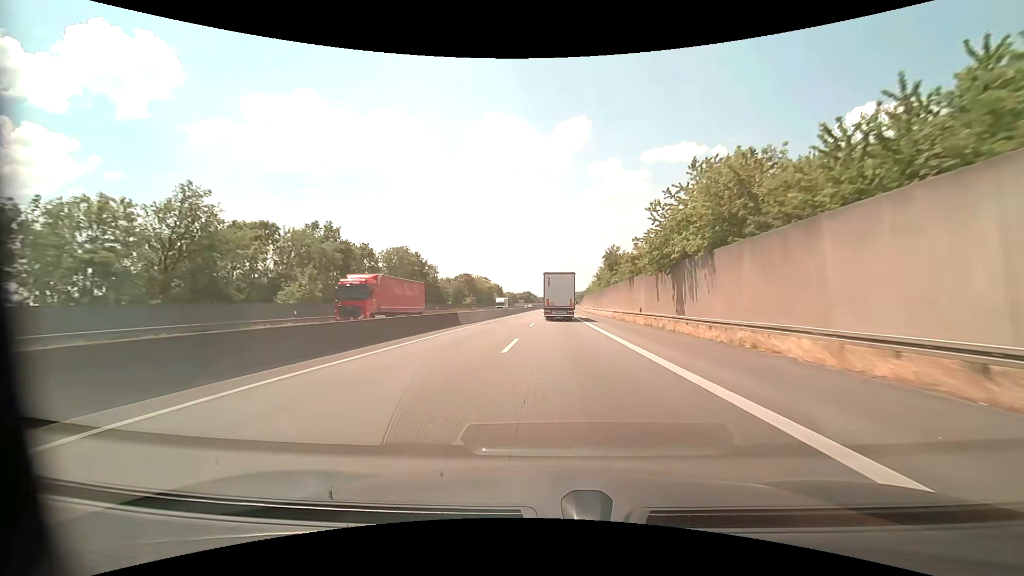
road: motorway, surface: asphalt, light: Day
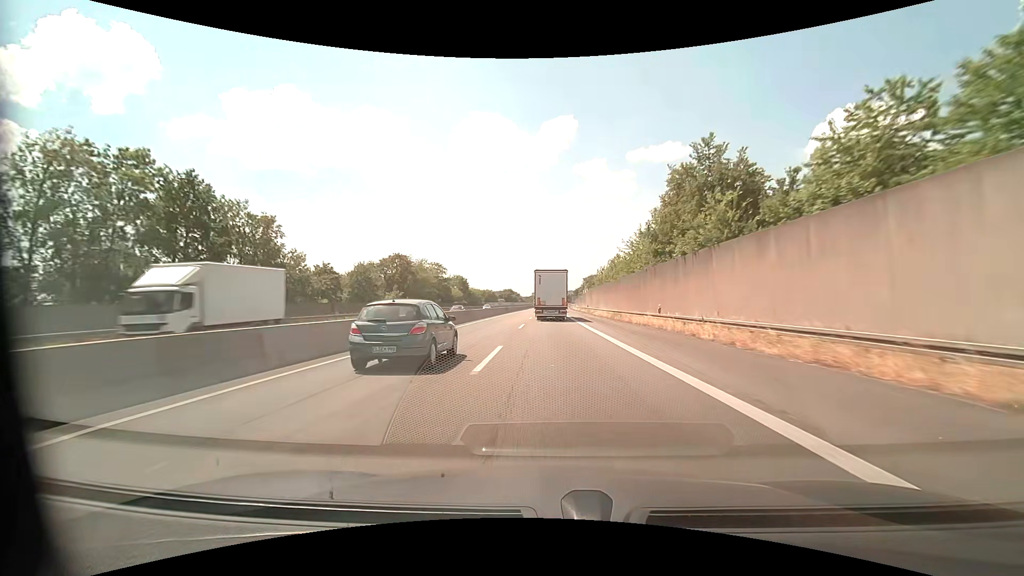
(+1.0, +57.7) m; +2°
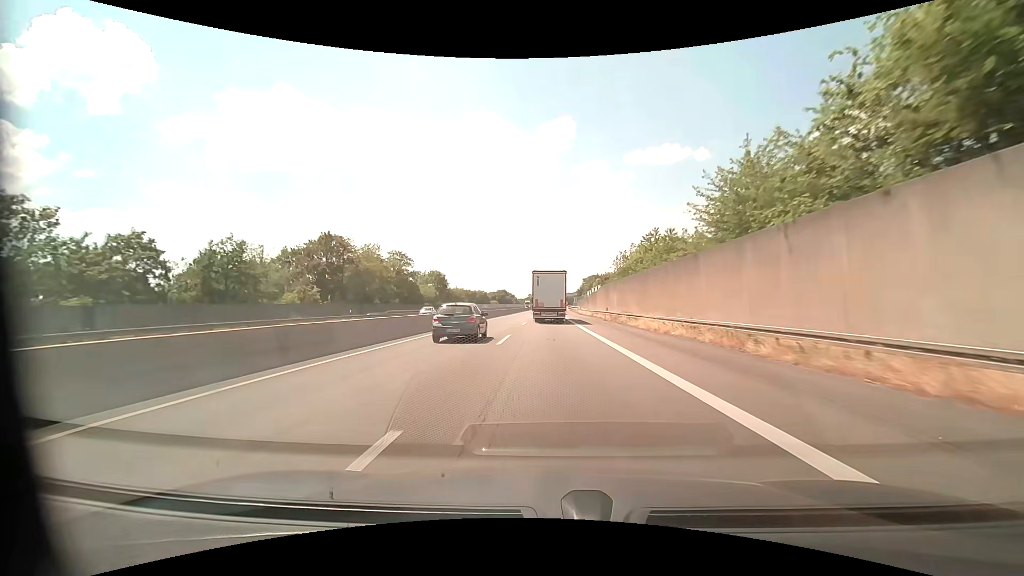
(+0.1, +28.5) m; 0°
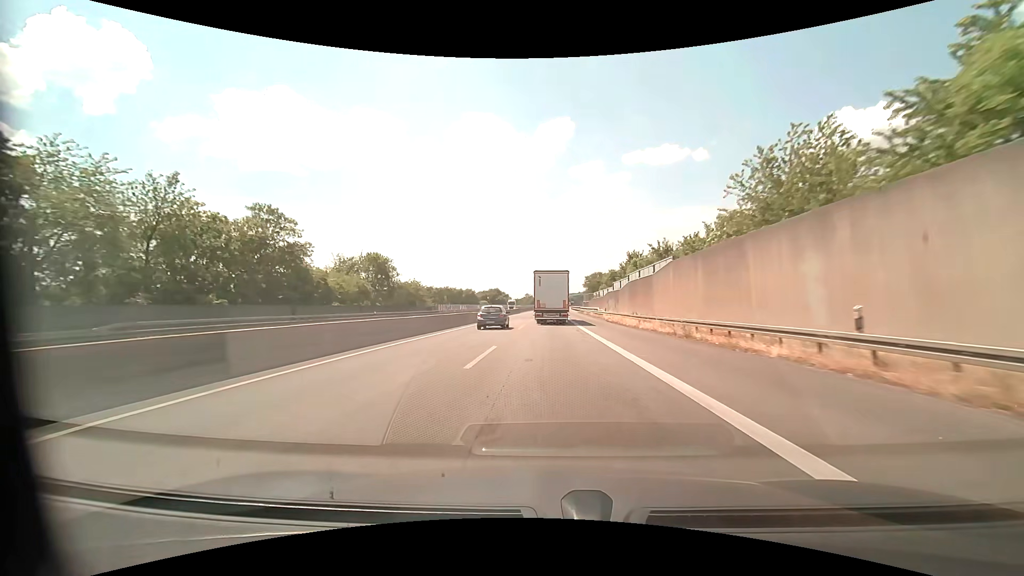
(+0.1, +42.4) m; 0°
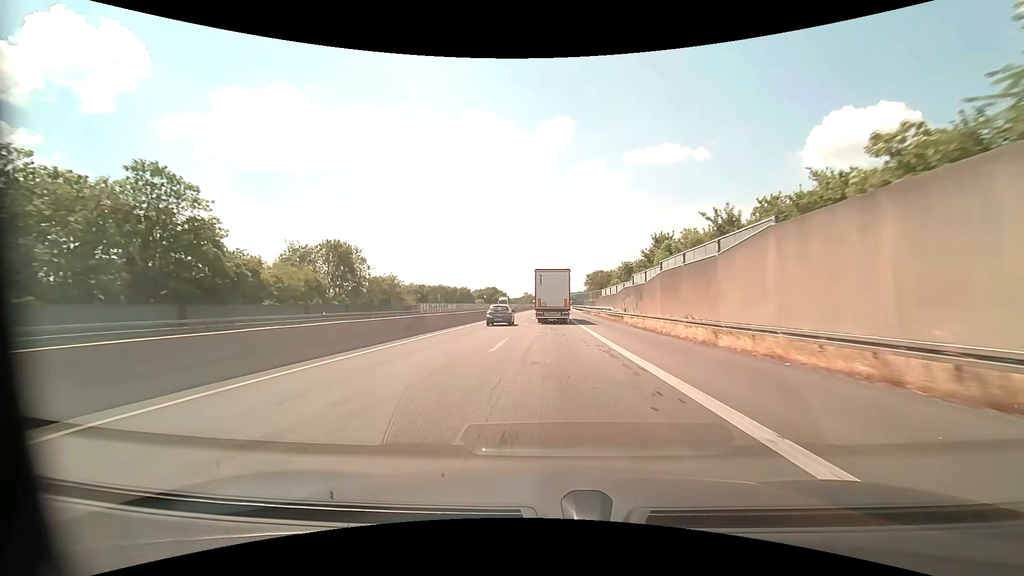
(0.0, +14.0) m; 0°
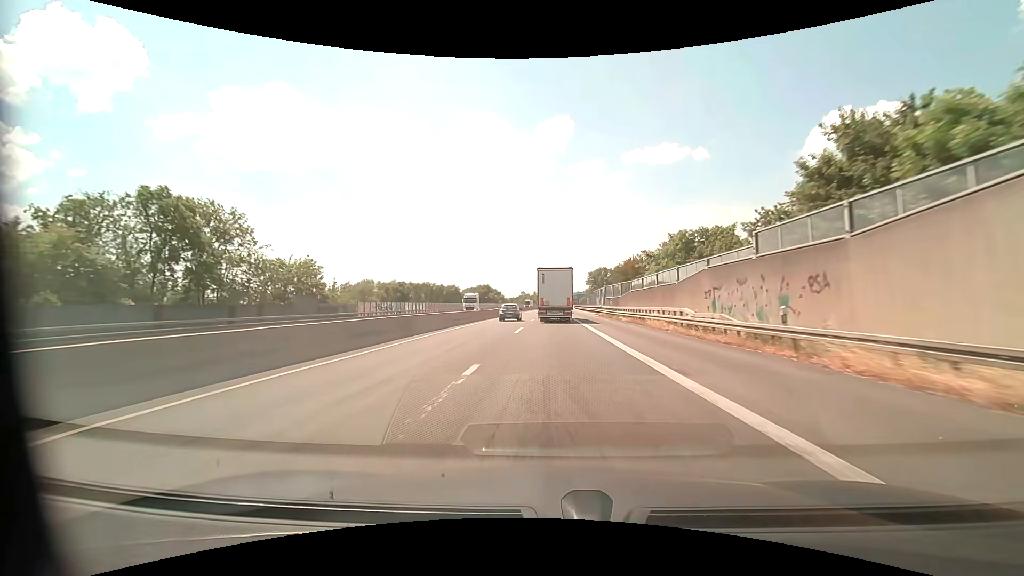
(0.0, +27.9) m; 0°
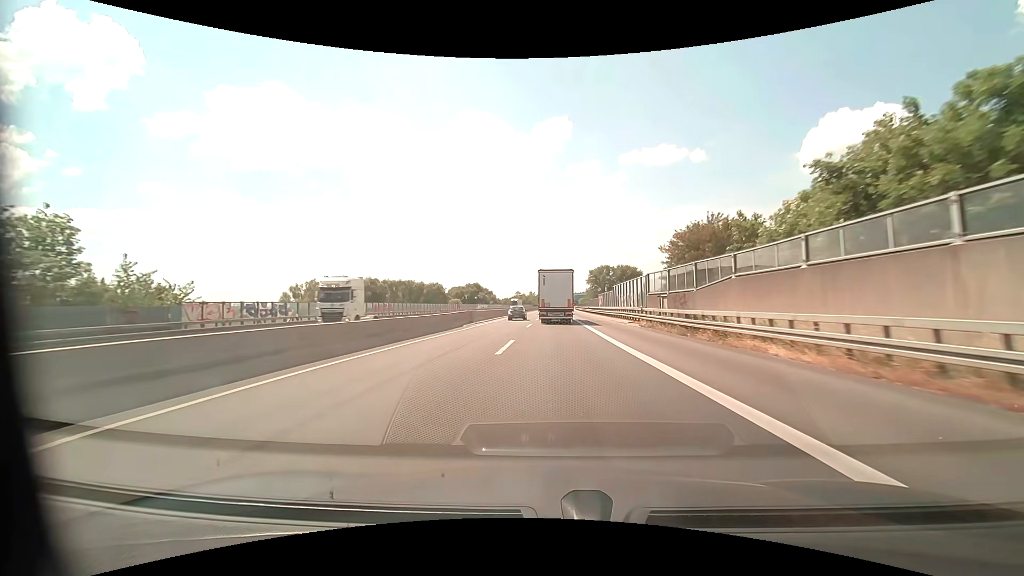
(0.0, +27.6) m; 0°
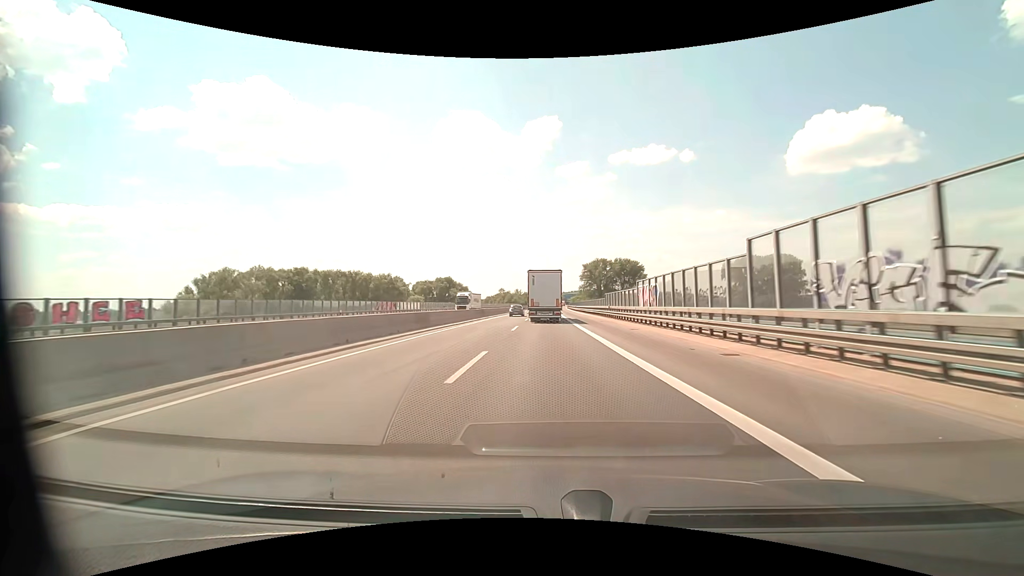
(+0.7, +41.3) m; +2°
(0, +10) (0, +20) (0, +30) (0, +40) (0, +50) (0, +60) (0, +70) (0, +80) (0, +90) (0, +100) m
